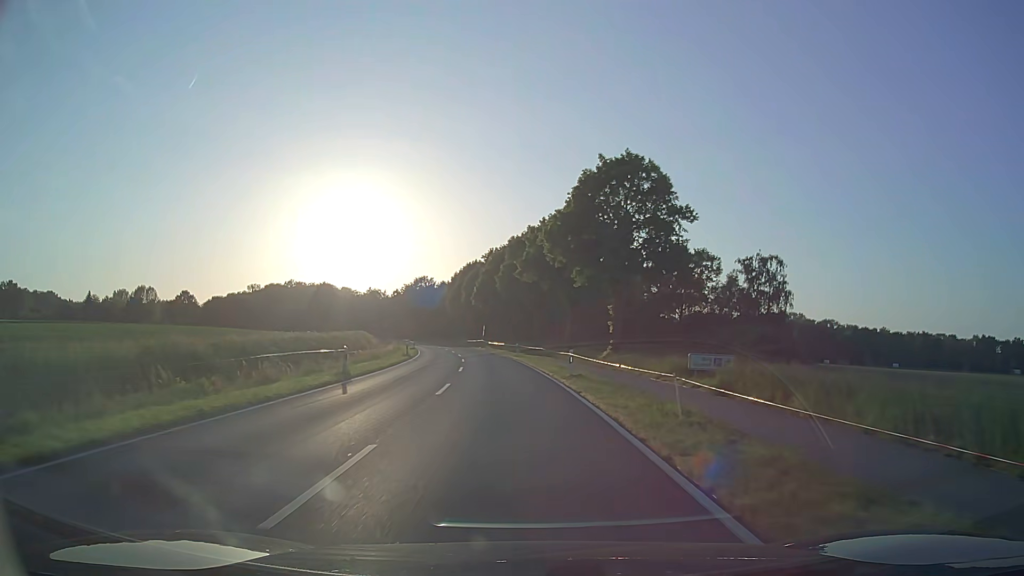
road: secondary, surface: asphalt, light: Day
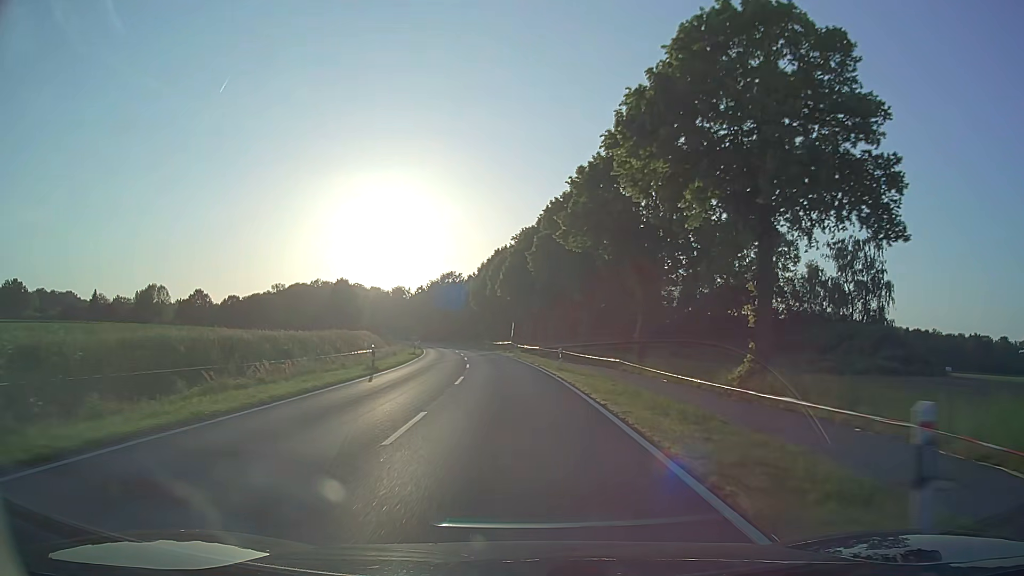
(-0.5, +20.2) m; -3°
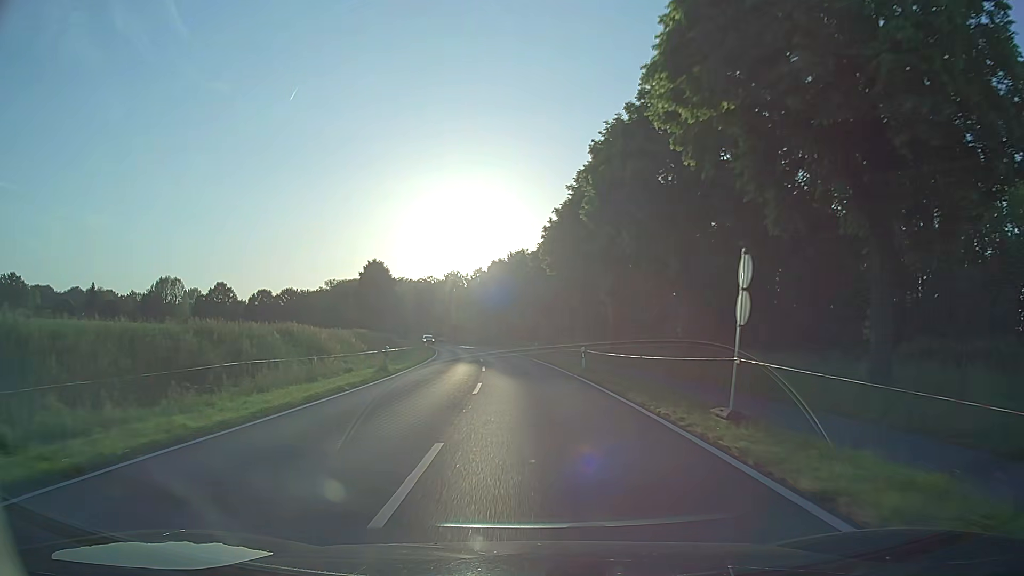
(-3.5, +52.1) m; -7°
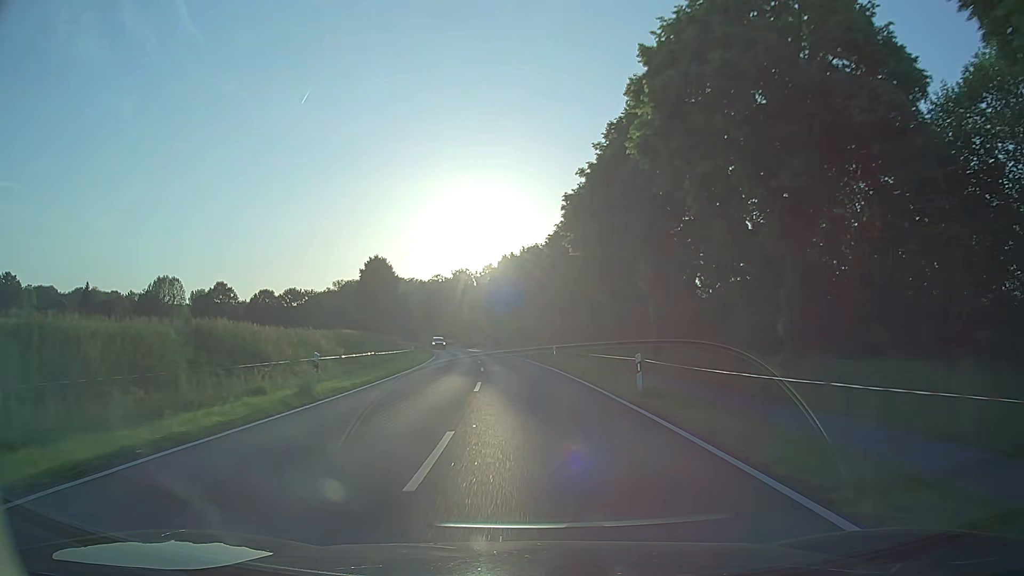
(-0.1, +10.9) m; -1°
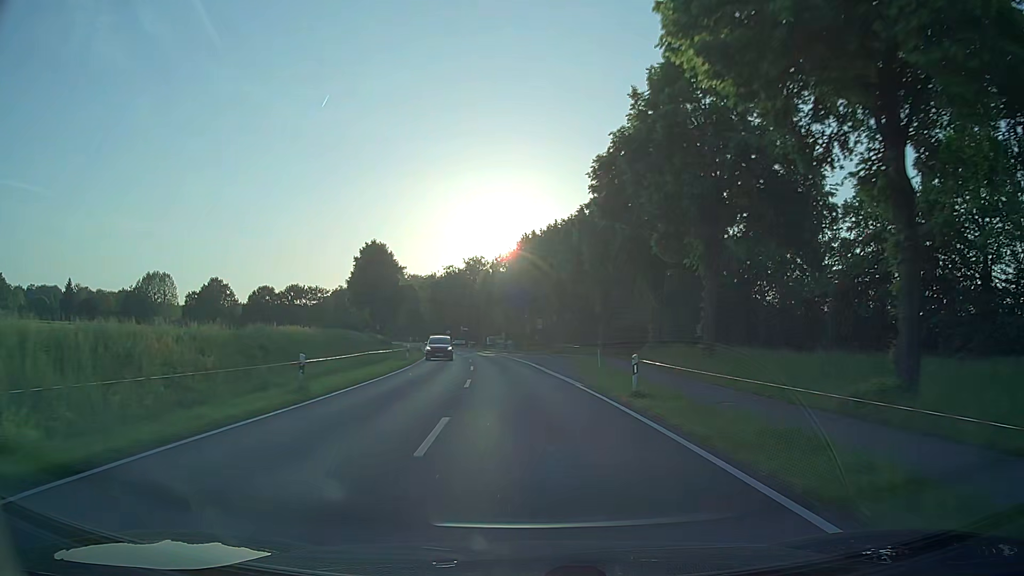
(-0.4, +22.4) m; -2°
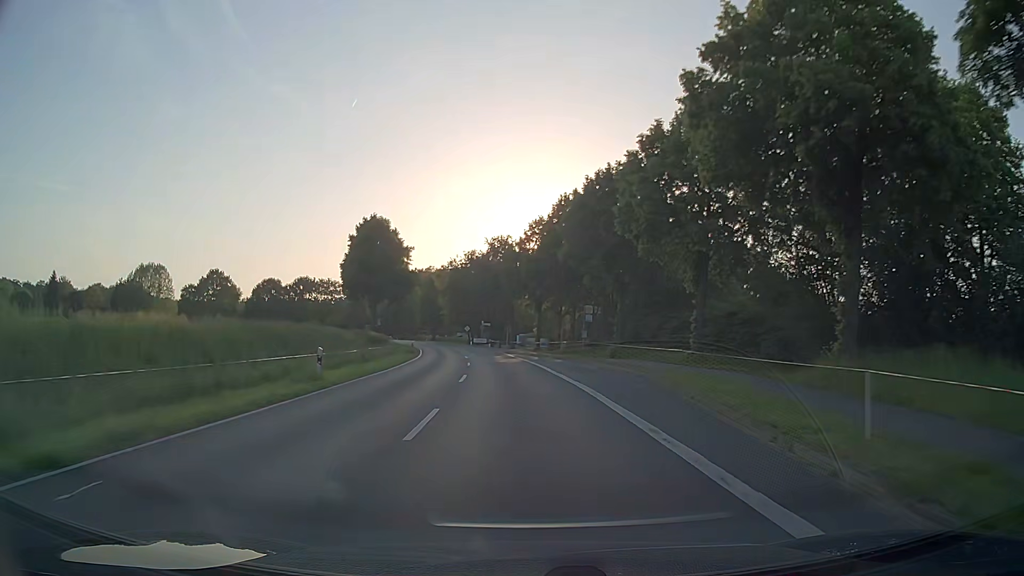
(-0.6, +23.1) m; -3°
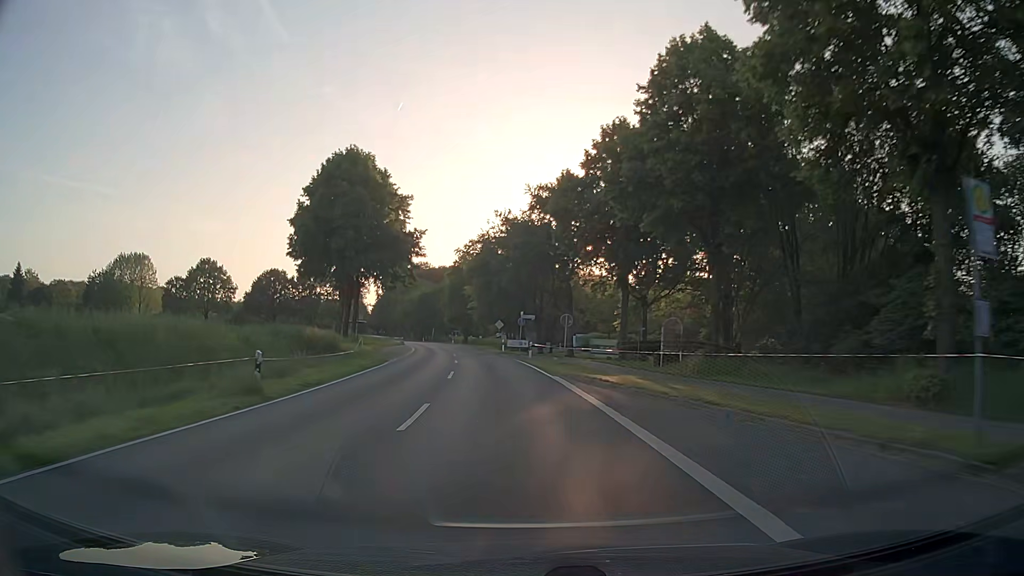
(-1.5, +35.3) m; -4°
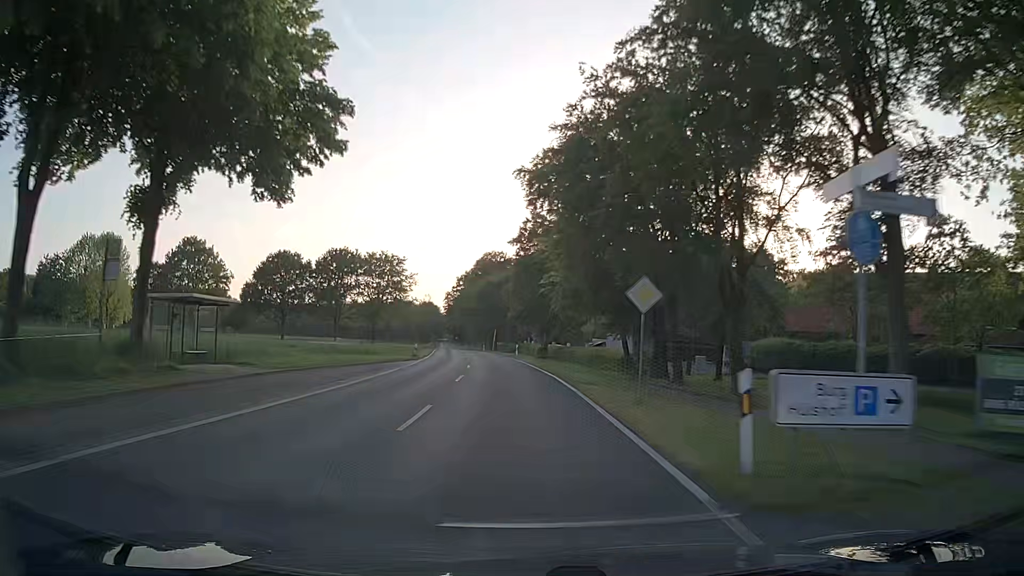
(-3.0, +47.8) m; -7°
(0, +10) (-1, +20) (-1, +30) (-2, +40) (-3, +50) (-4, +60) (-5, +70) (-7, +80) (-8, +90) (-9, +100) m
